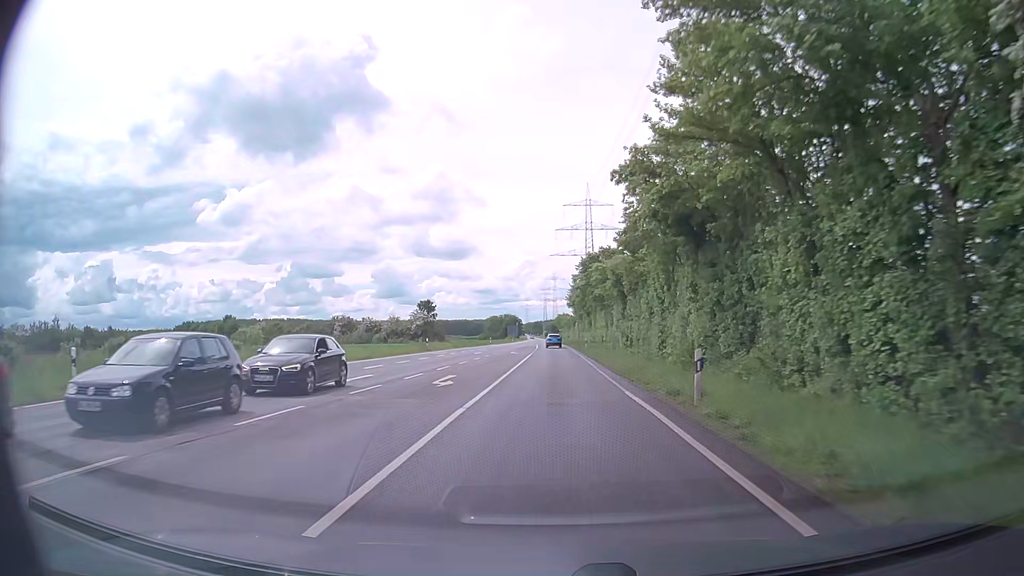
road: secondary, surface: asphalt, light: Day
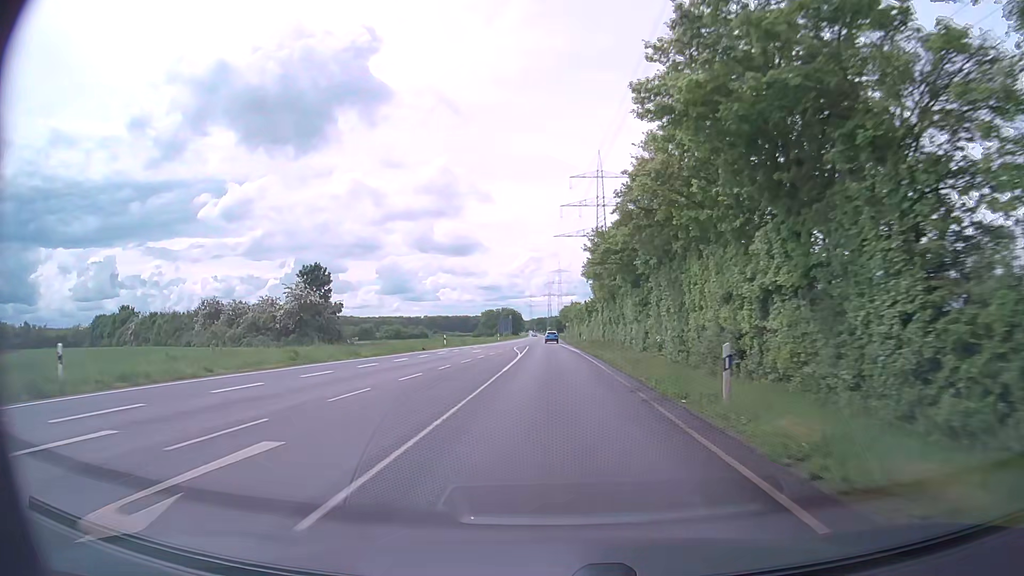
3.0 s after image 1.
(-0.1, +50.9) m; -1°
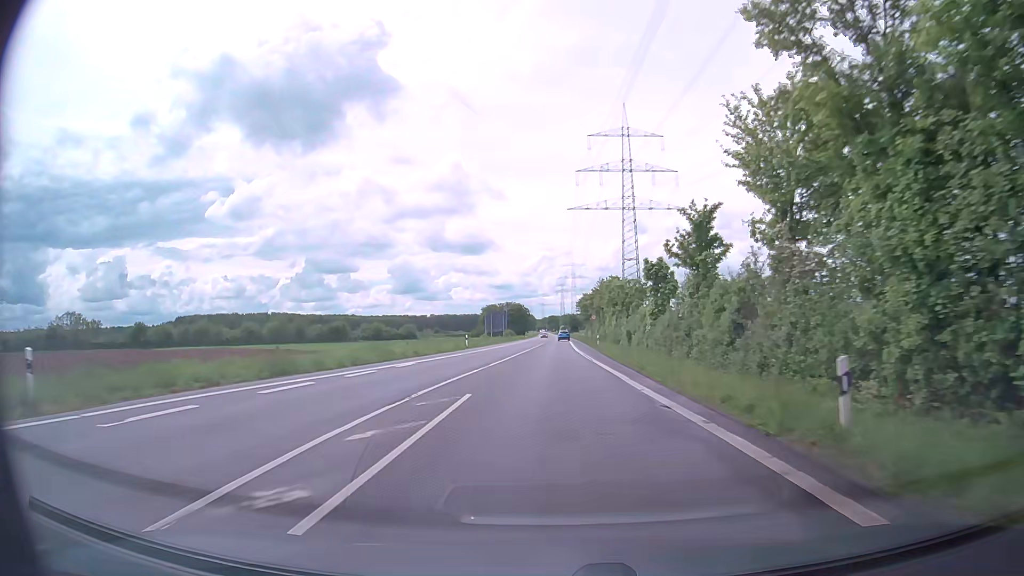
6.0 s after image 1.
(-0.5, +54.6) m; -1°
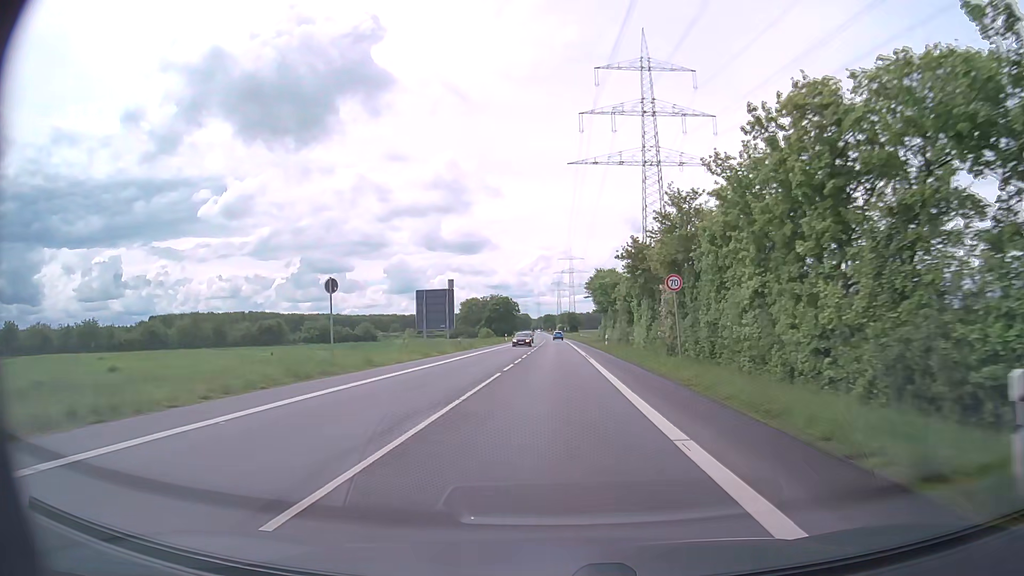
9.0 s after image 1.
(+0.1, +54.8) m; 0°
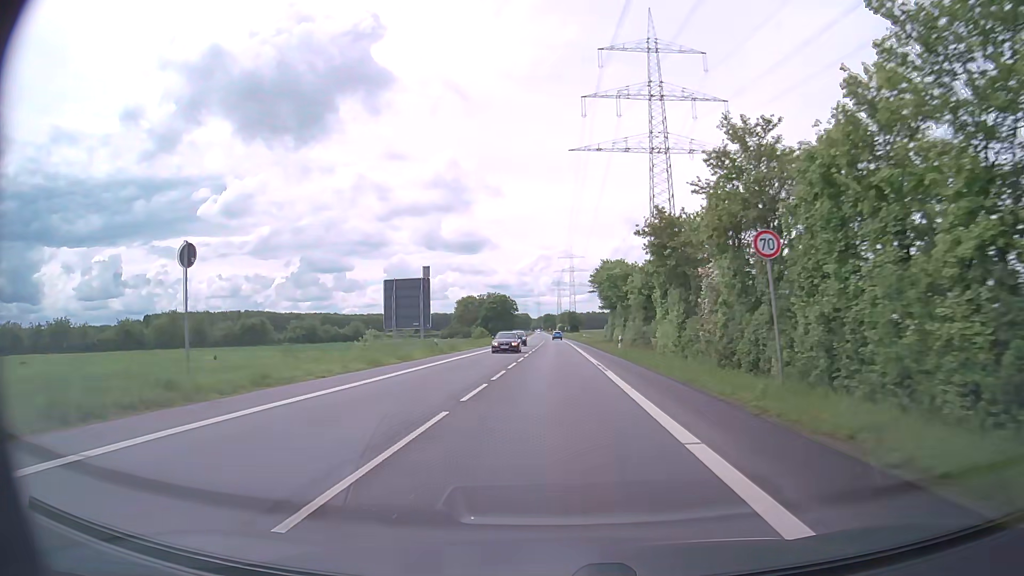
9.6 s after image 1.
(0.0, +10.9) m; 0°
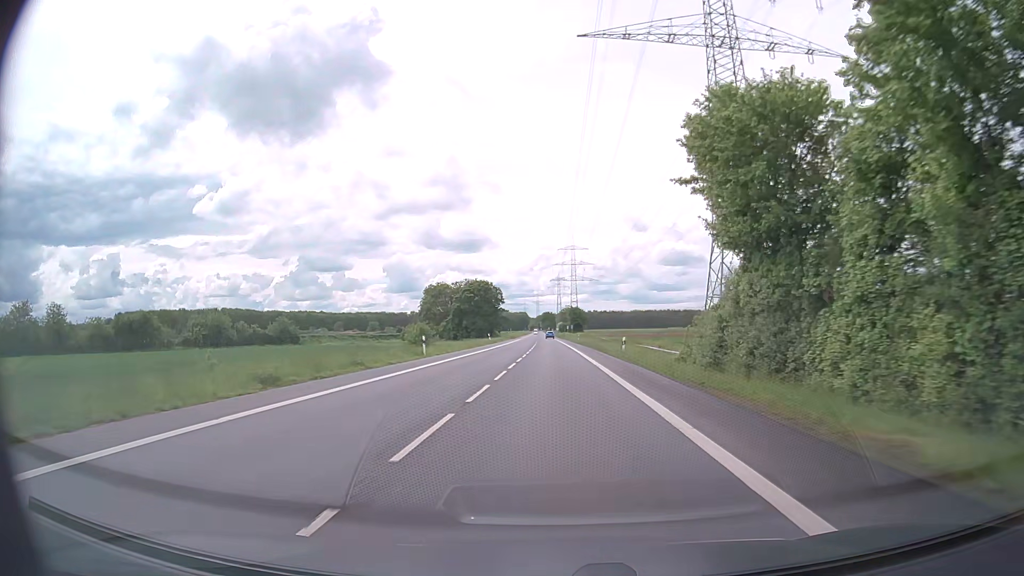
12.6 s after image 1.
(+0.2, +54.5) m; 0°
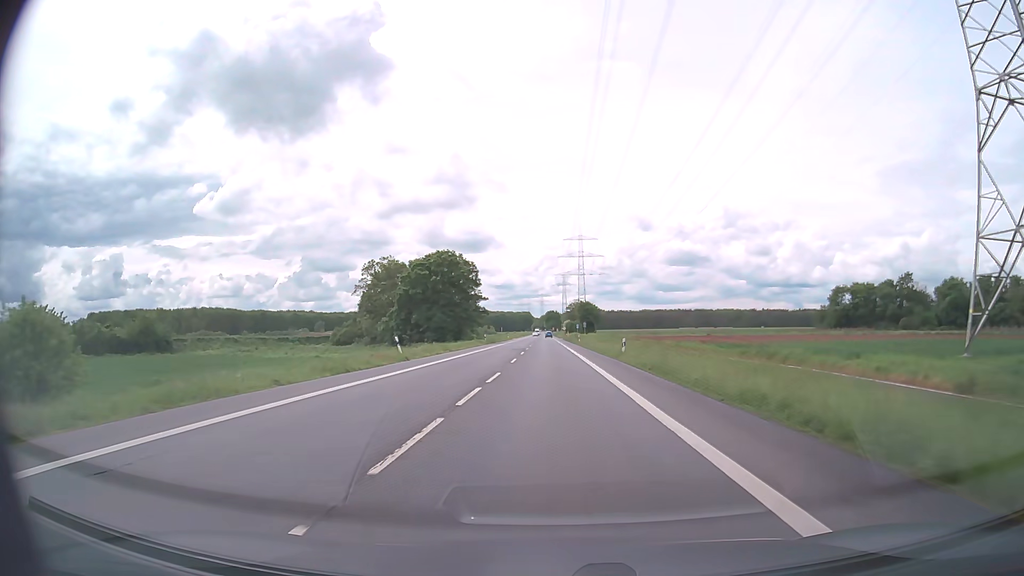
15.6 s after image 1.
(-0.2, +54.7) m; 0°
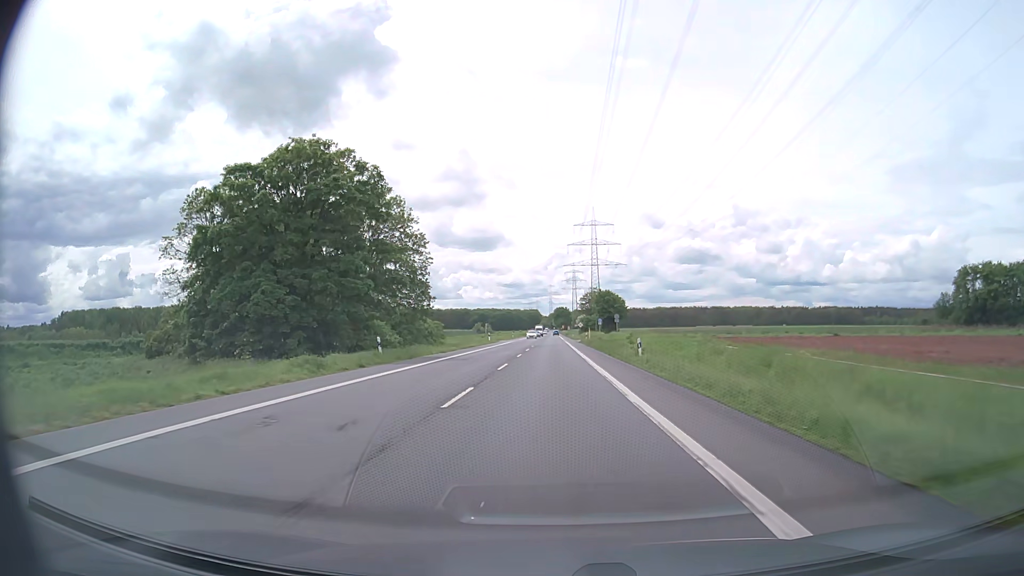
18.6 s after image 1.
(-0.5, +54.8) m; -1°
(0, +10) (0, +20) (0, +30) (0, +40) (0, +50) (0, +60) (0, +70) (0, +80) (0, +90) (0, +100) m
